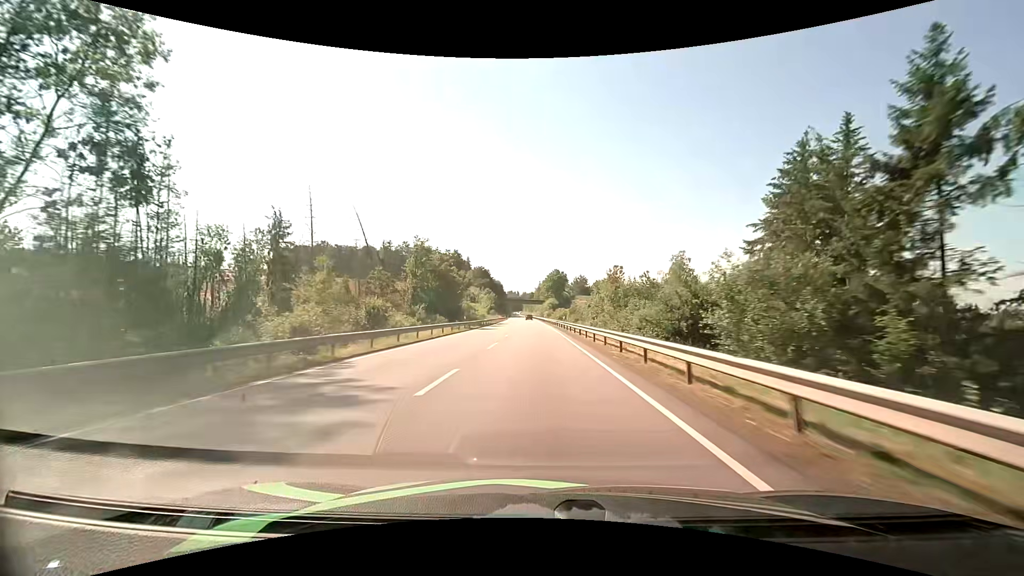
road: primary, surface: asphalt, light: Day
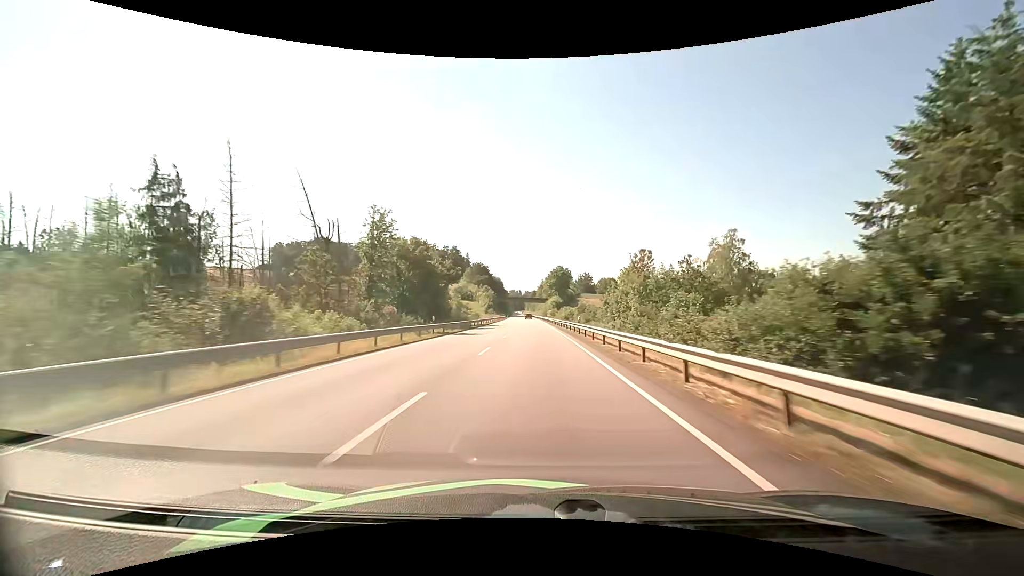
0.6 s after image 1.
(0.0, +15.7) m; 0°
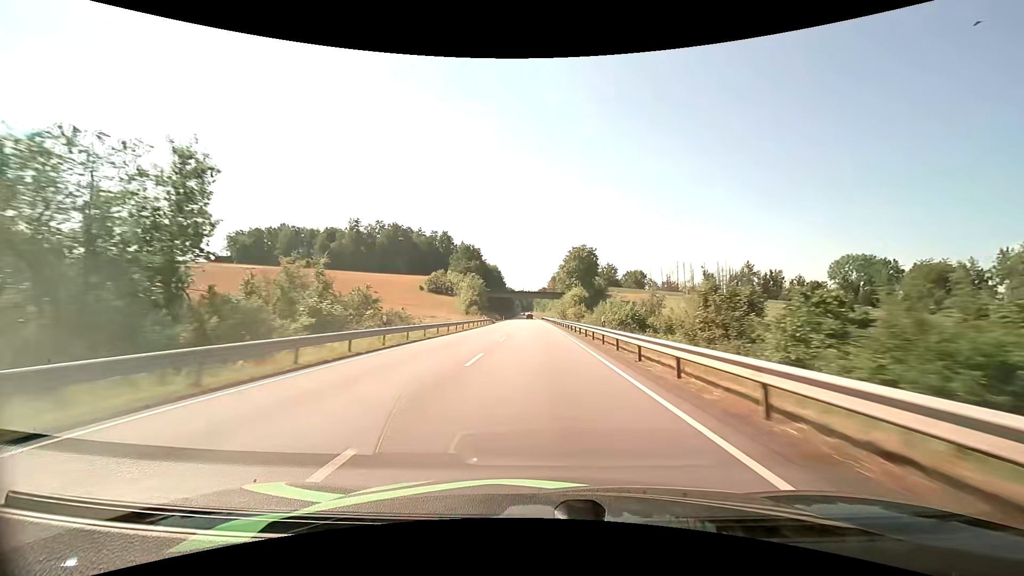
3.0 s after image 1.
(-0.5, +63.6) m; -1°
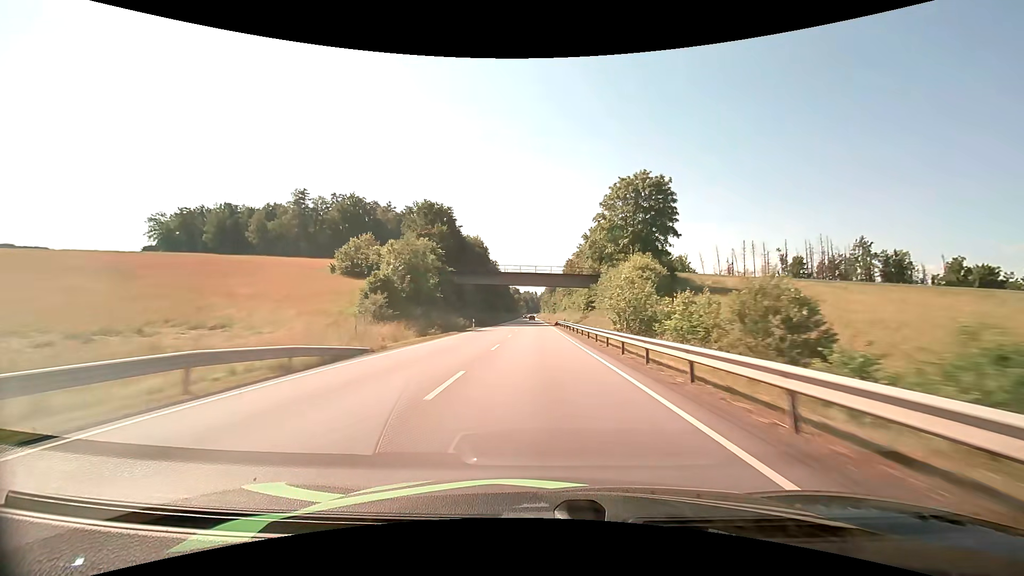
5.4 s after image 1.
(-0.3, +64.8) m; -1°
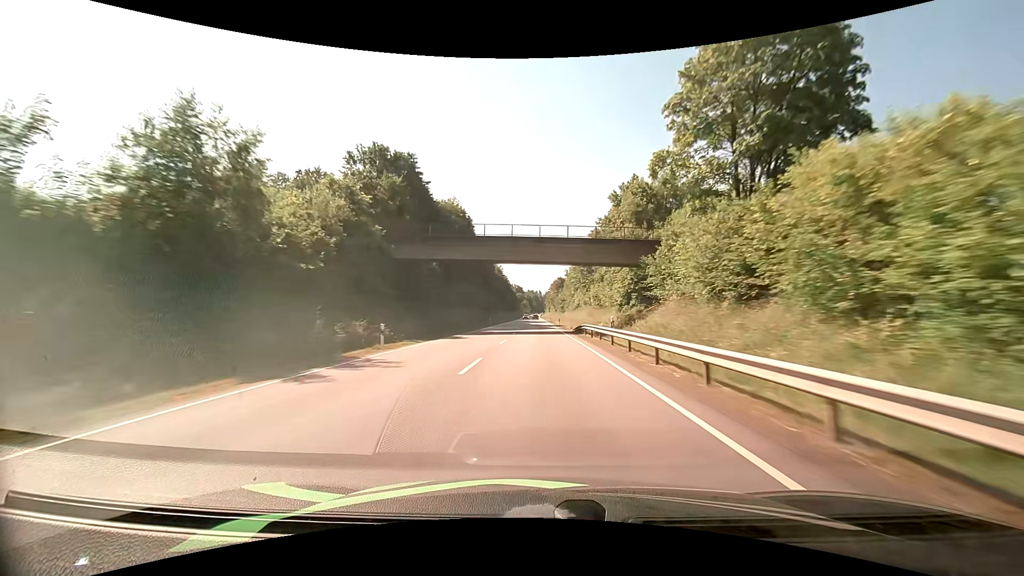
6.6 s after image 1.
(-0.2, +32.7) m; -1°
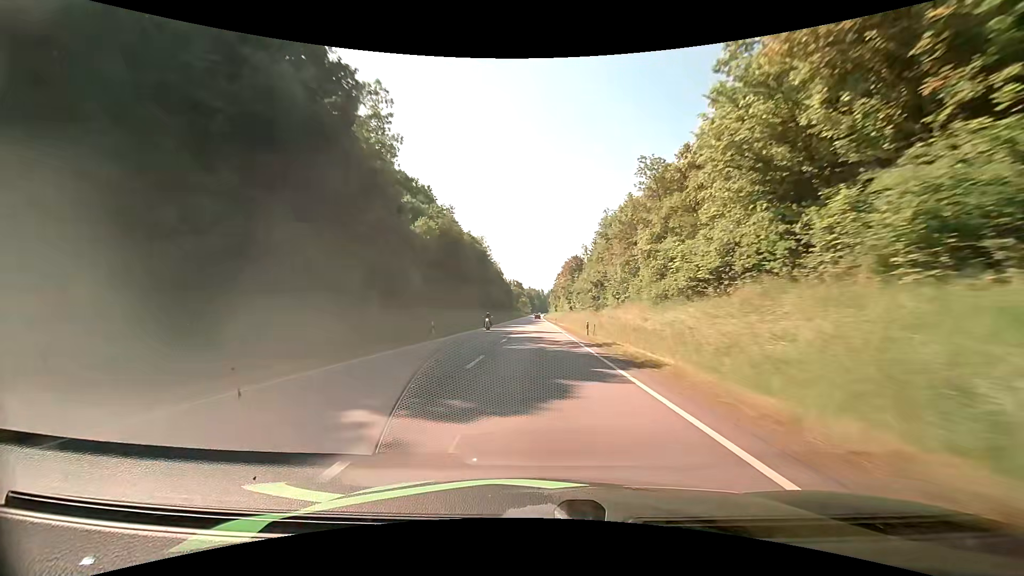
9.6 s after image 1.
(-0.1, +82.6) m; 0°
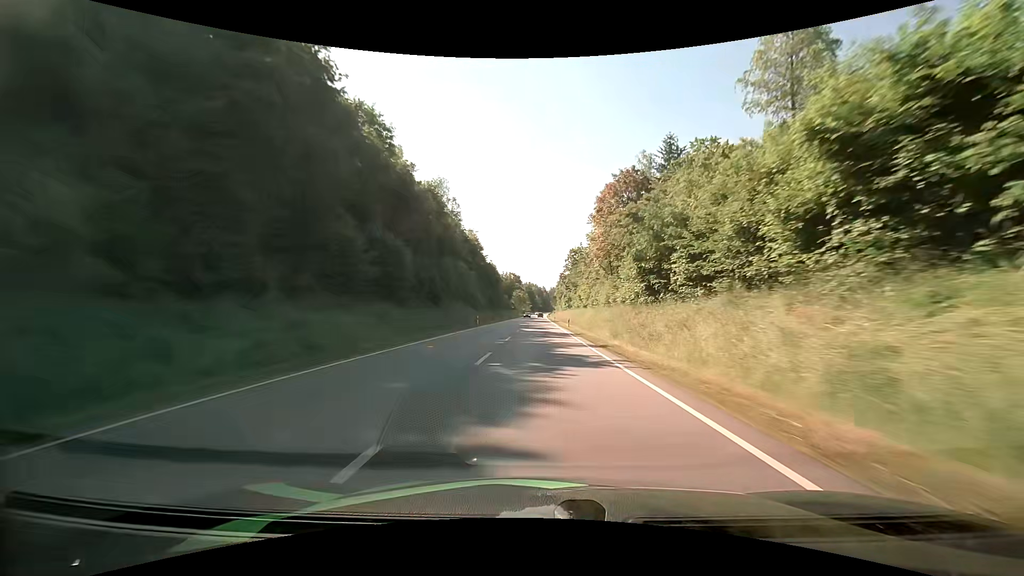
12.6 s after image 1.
(-0.4, +83.3) m; 0°
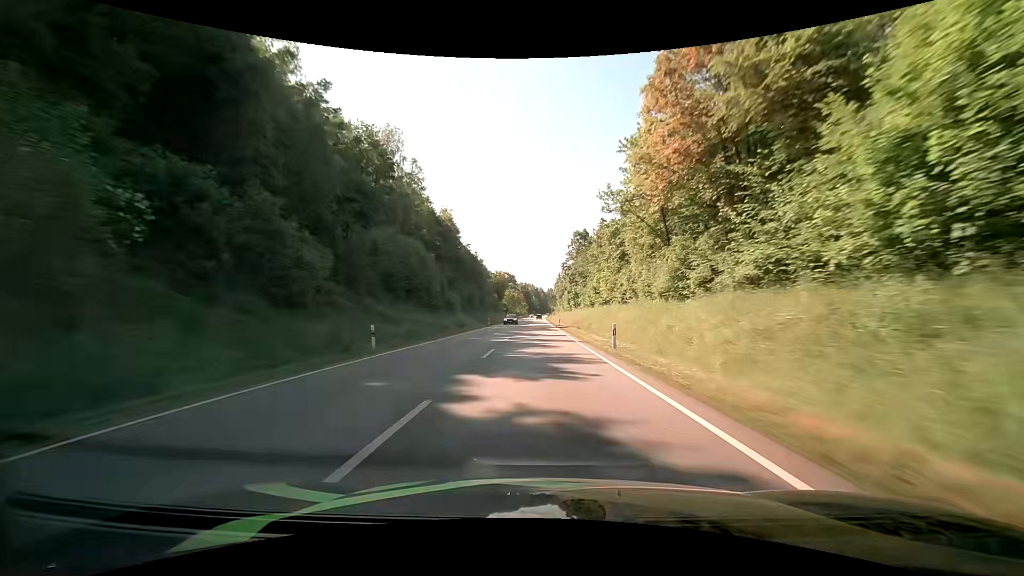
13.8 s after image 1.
(+0.1, +33.2) m; 0°
(0, +10) (0, +20) (0, +30) (0, +40) (0, +50) (0, +60) (0, +70) (0, +80) (0, +90) (0, +100) m
